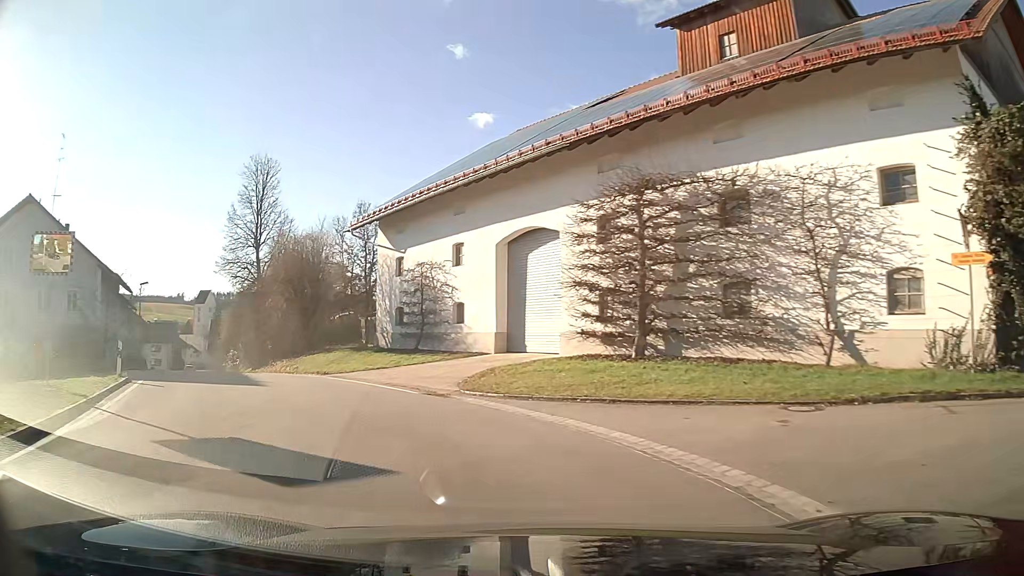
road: secondary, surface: asphalt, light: Day
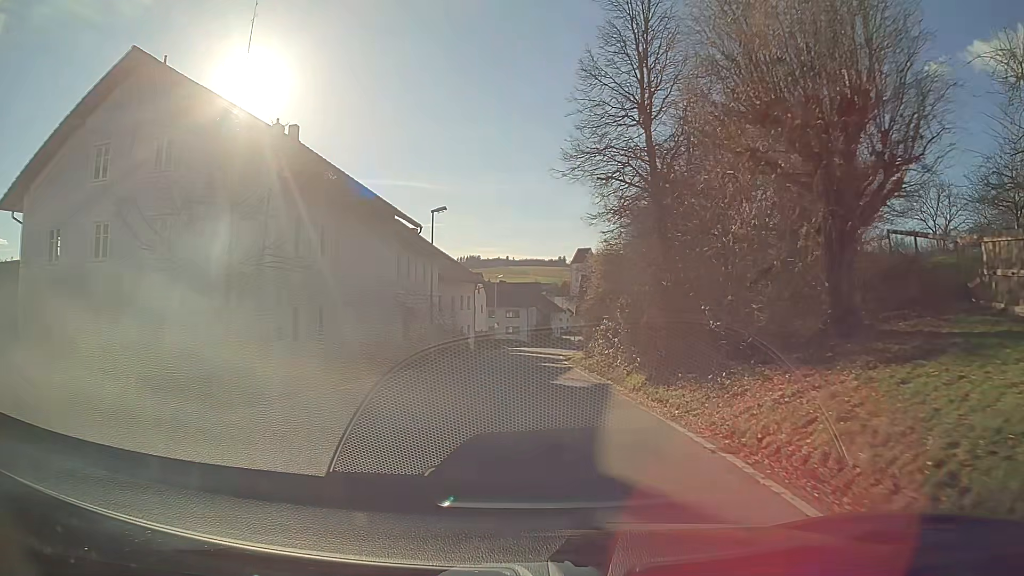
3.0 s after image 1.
(-9.1, +25.2) m; -28°
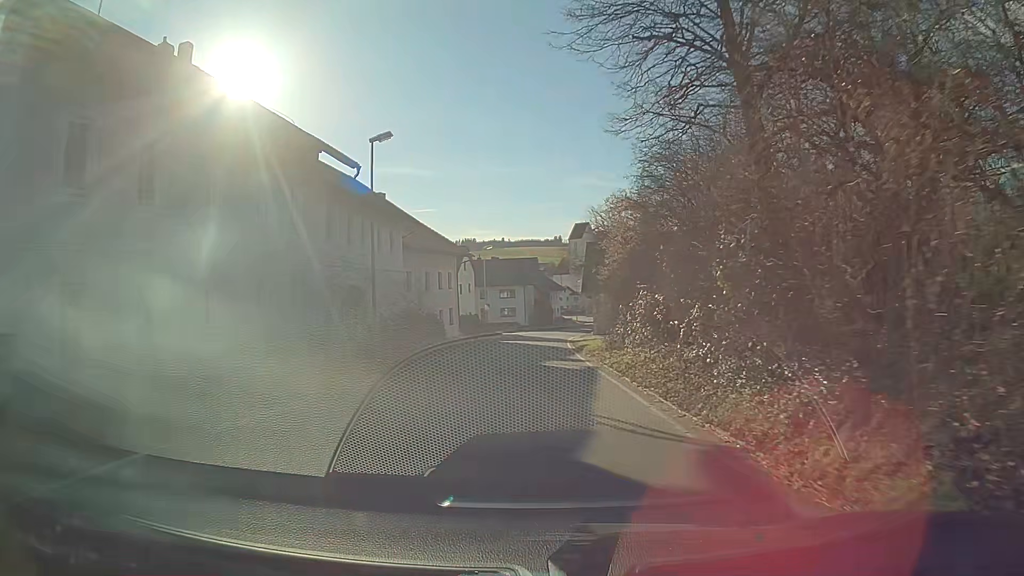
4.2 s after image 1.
(0.0, +12.4) m; 0°
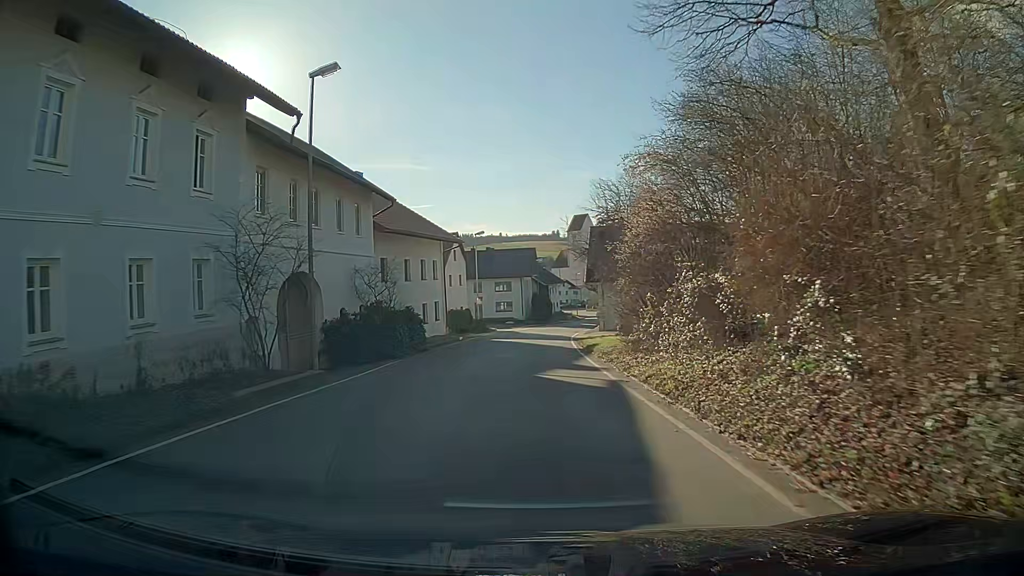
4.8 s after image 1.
(0.0, +6.5) m; 0°
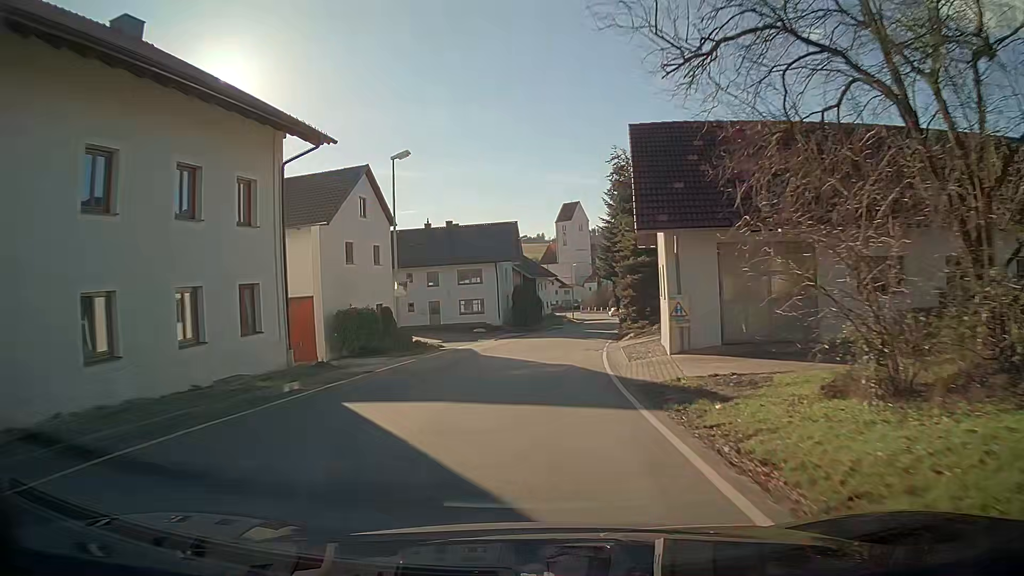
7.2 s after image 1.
(+0.3, +28.5) m; +2°
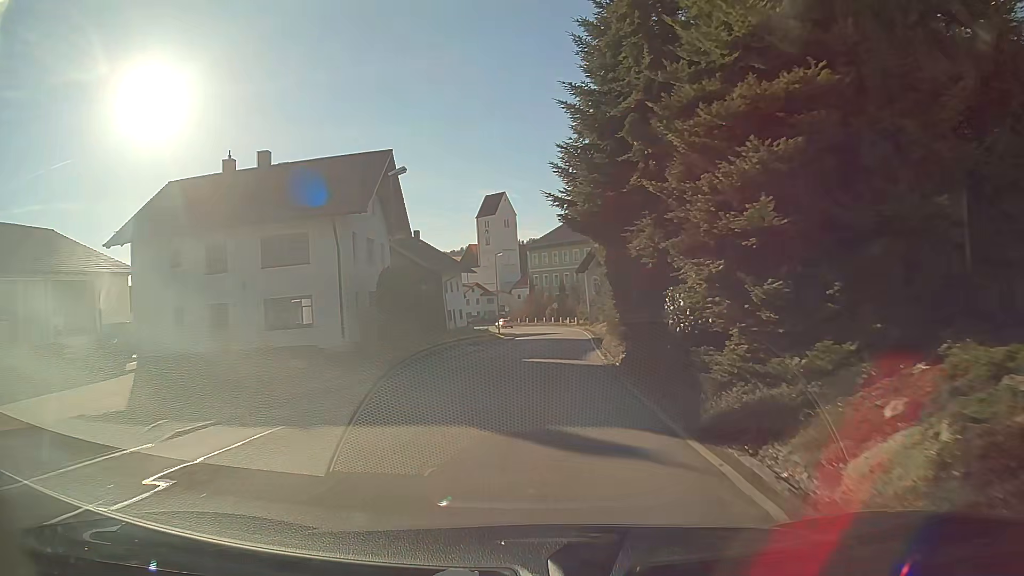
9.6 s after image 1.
(+1.7, +31.4) m; +6°
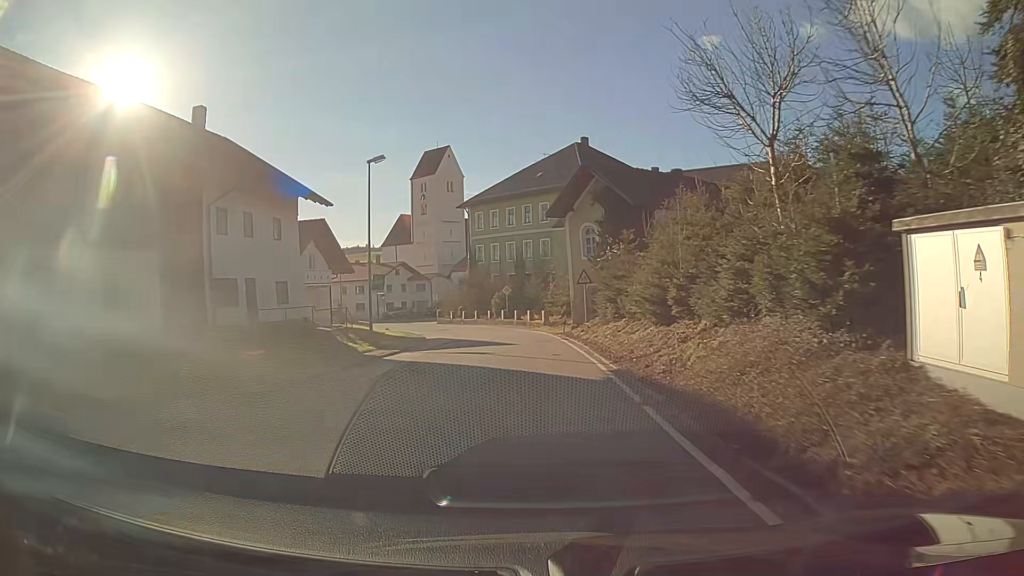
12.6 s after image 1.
(+1.4, +38.4) m; +3°
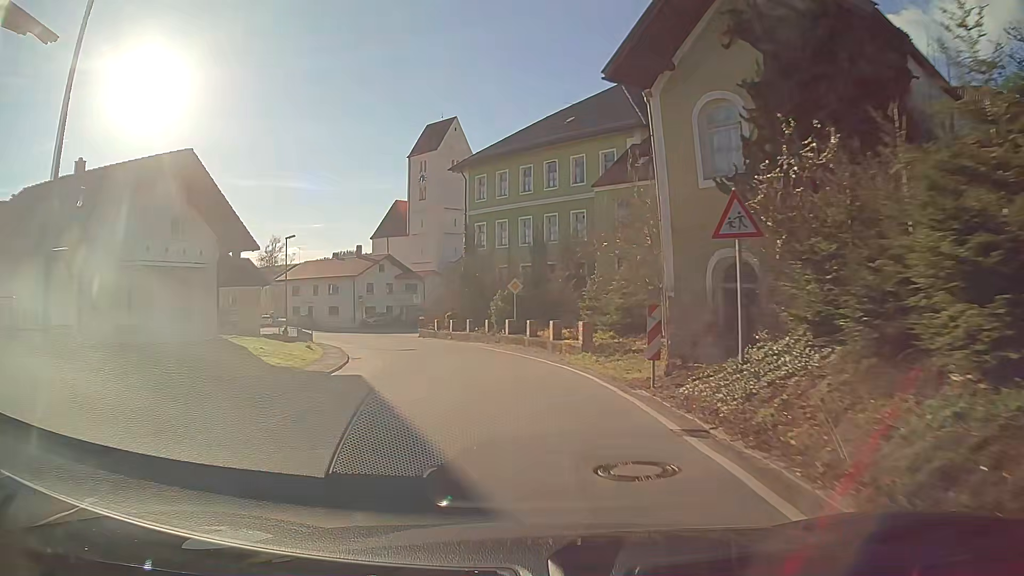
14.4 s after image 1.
(-0.3, +22.2) m; -2°
